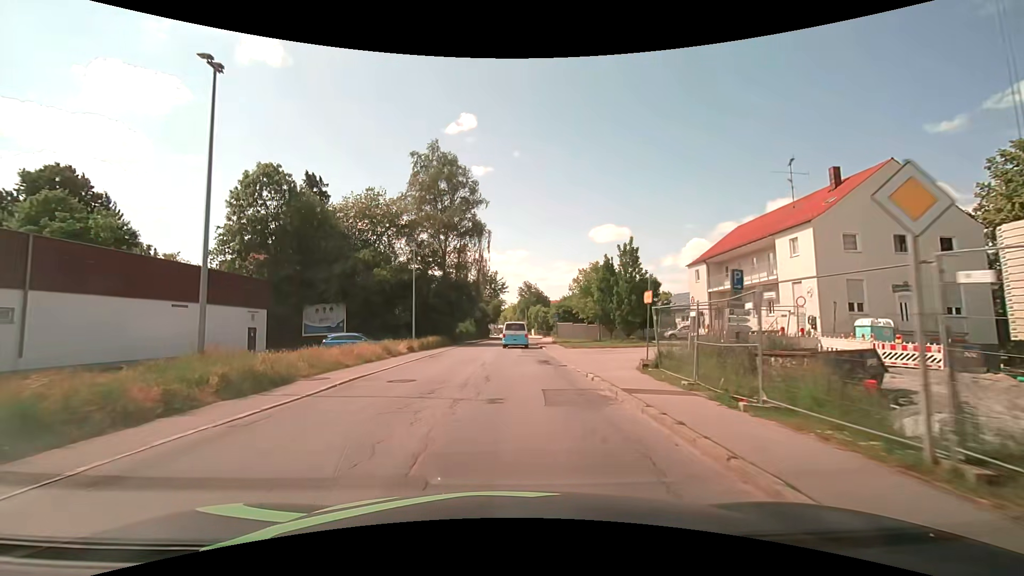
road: secondary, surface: asphalt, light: Day
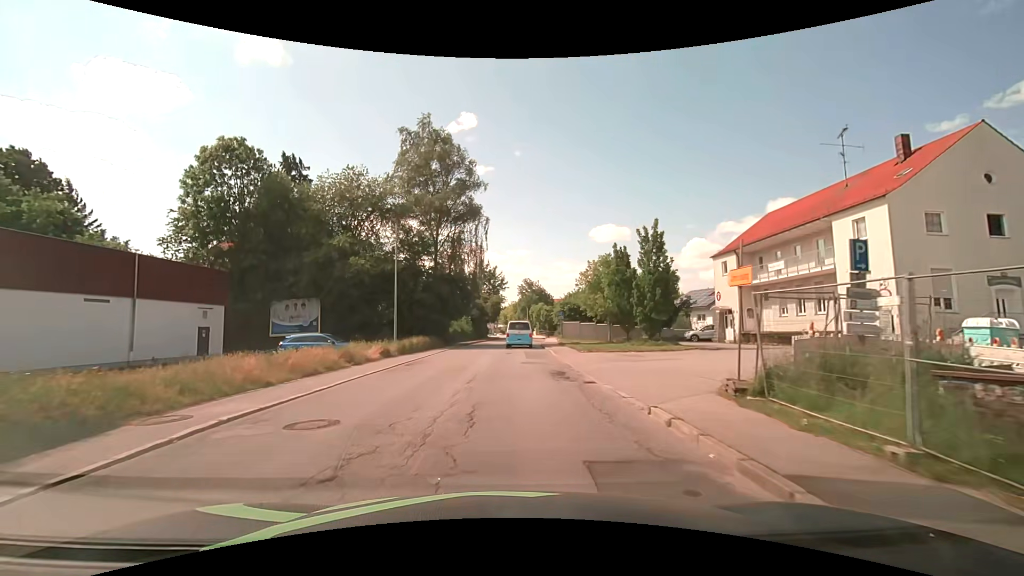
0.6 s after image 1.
(0.0, +6.2) m; 0°
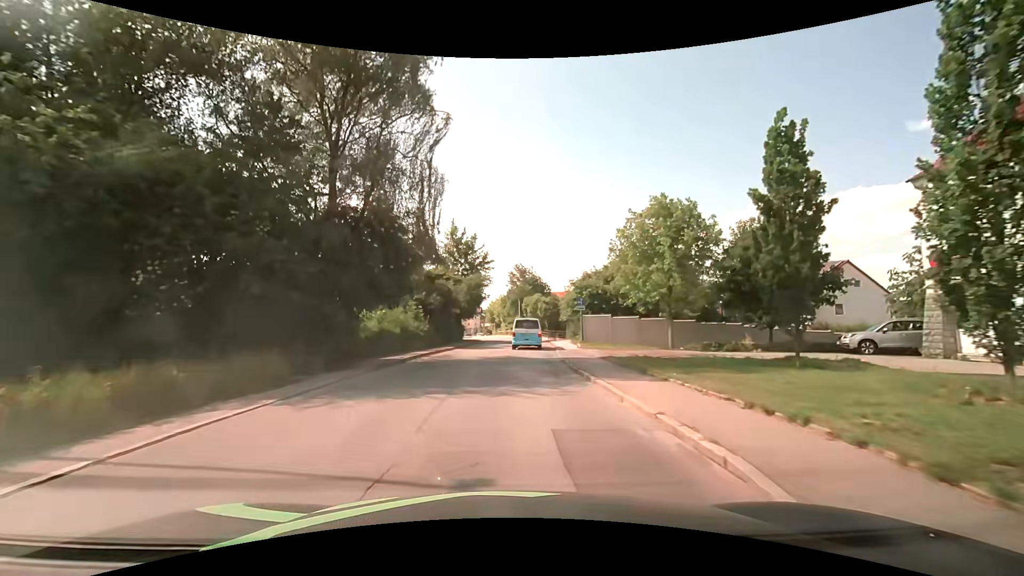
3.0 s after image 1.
(+0.2, +24.2) m; +1°
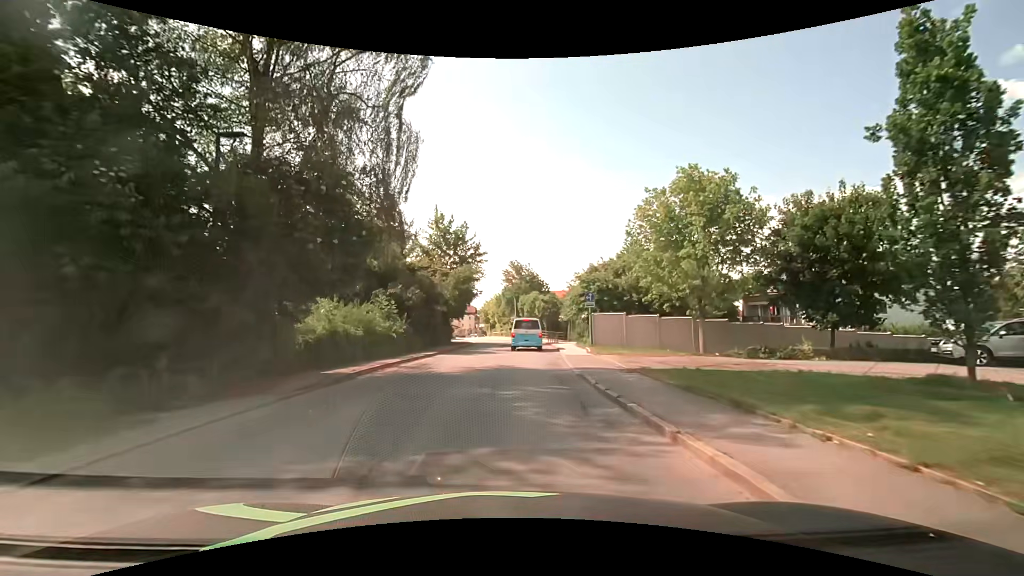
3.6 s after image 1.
(+0.1, +5.9) m; +1°
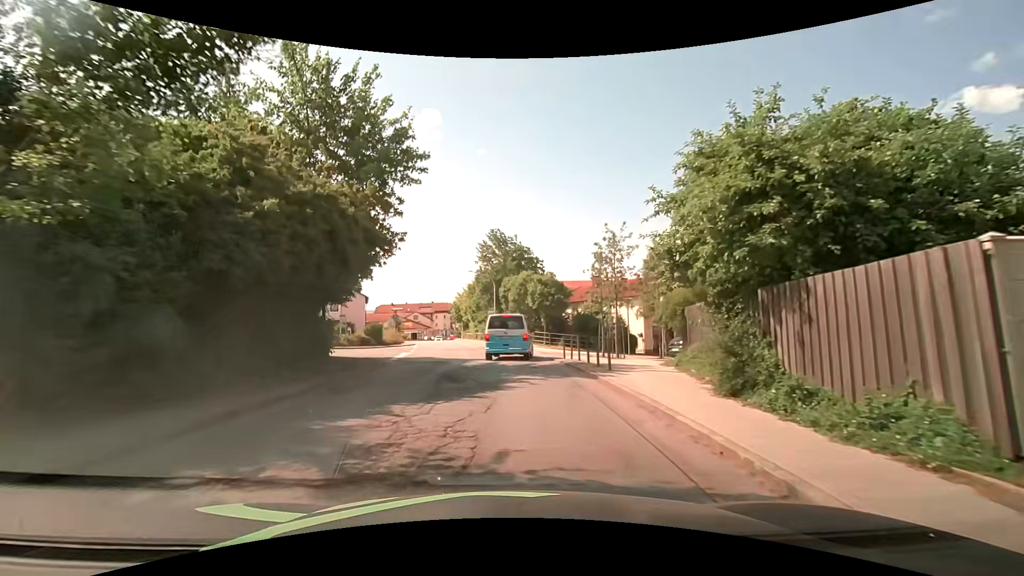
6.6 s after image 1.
(+0.6, +26.2) m; +2°
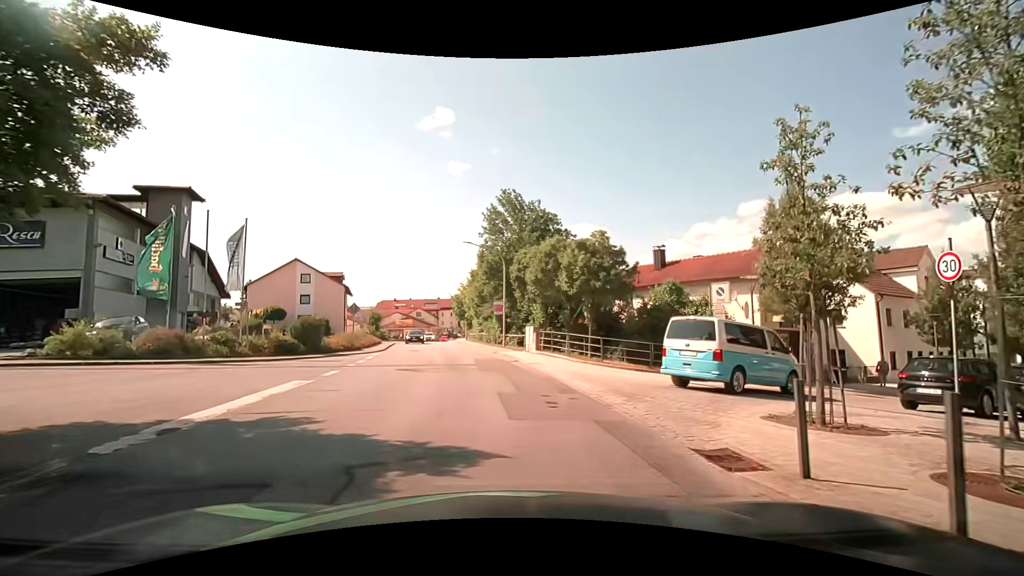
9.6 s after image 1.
(-0.2, +16.4) m; -2°
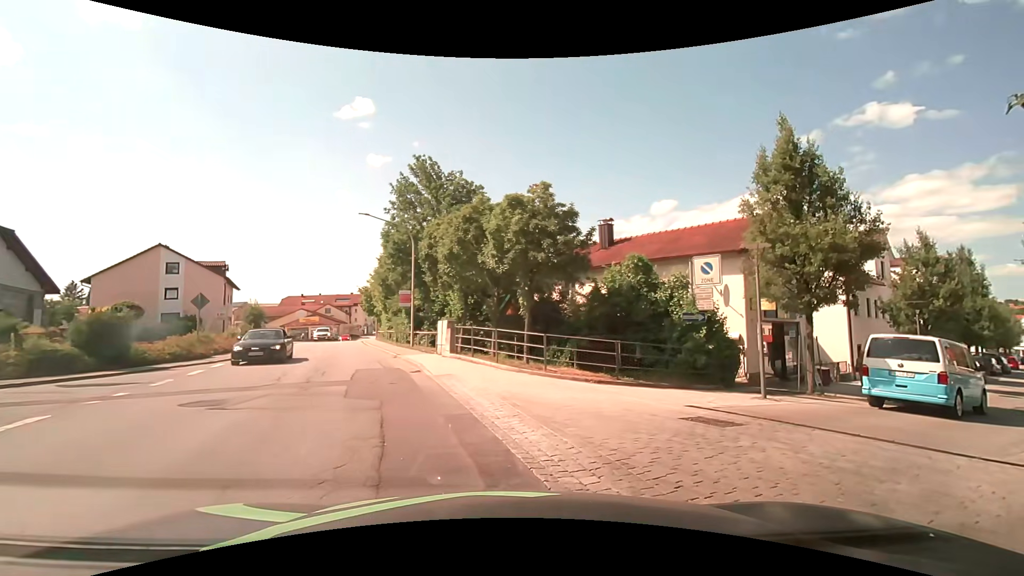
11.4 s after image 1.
(+0.4, +6.9) m; +7°
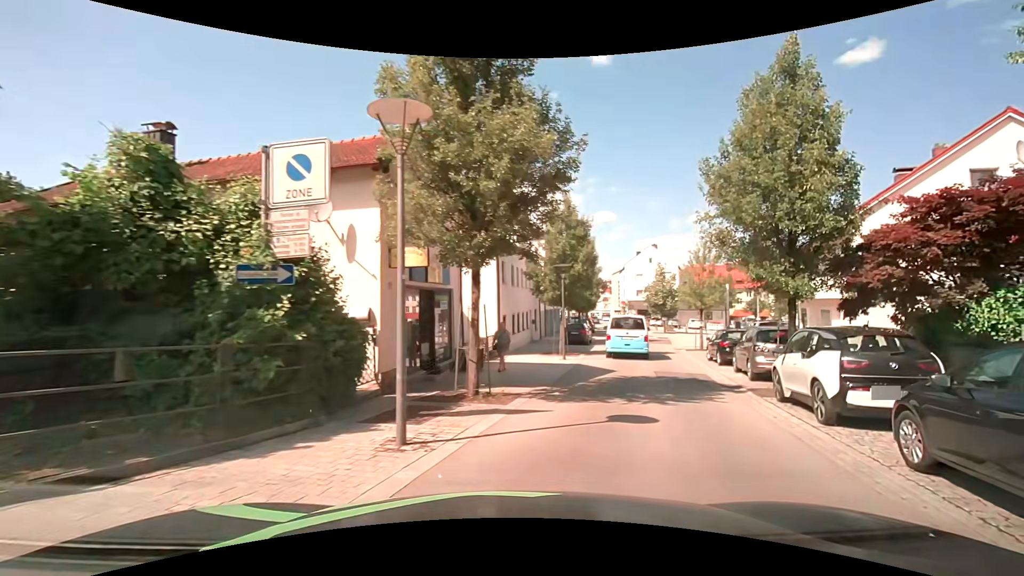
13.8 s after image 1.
(+3.1, +8.4) m; +39°
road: residential
(+2, +10) (+5, +19) (+8, +29) (+10, +39) (+12, +48) (+14, +58) (+16, +68) (+18, +78) (+20, +88) (+22, +97) m
